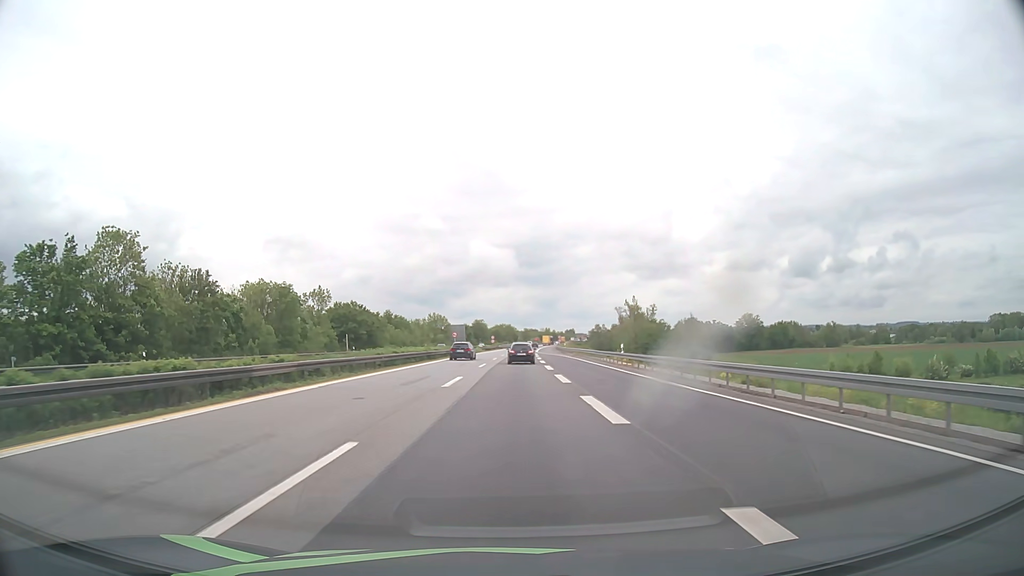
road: motorway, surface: asphalt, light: Day
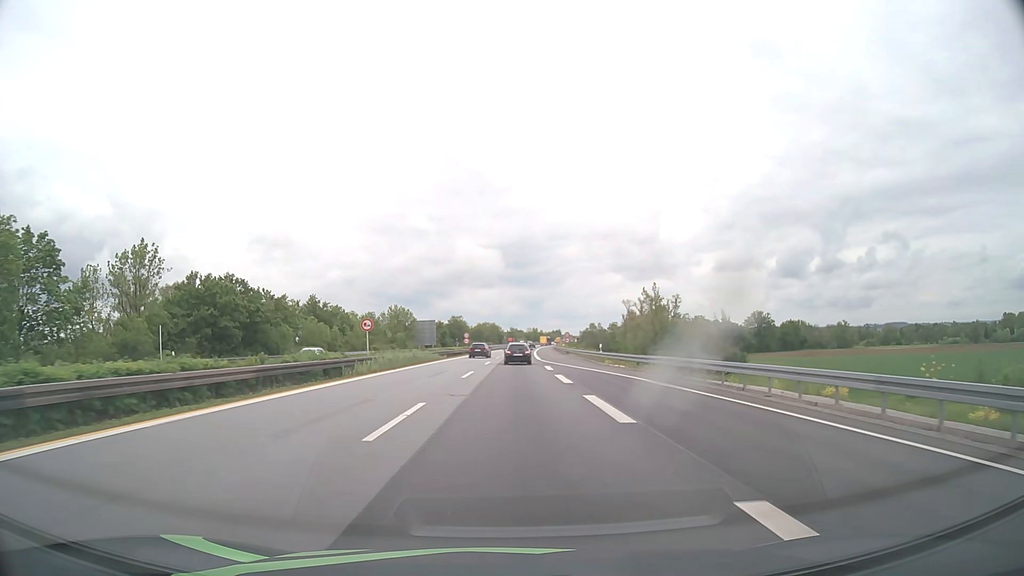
(+0.5, +48.0) m; +1°
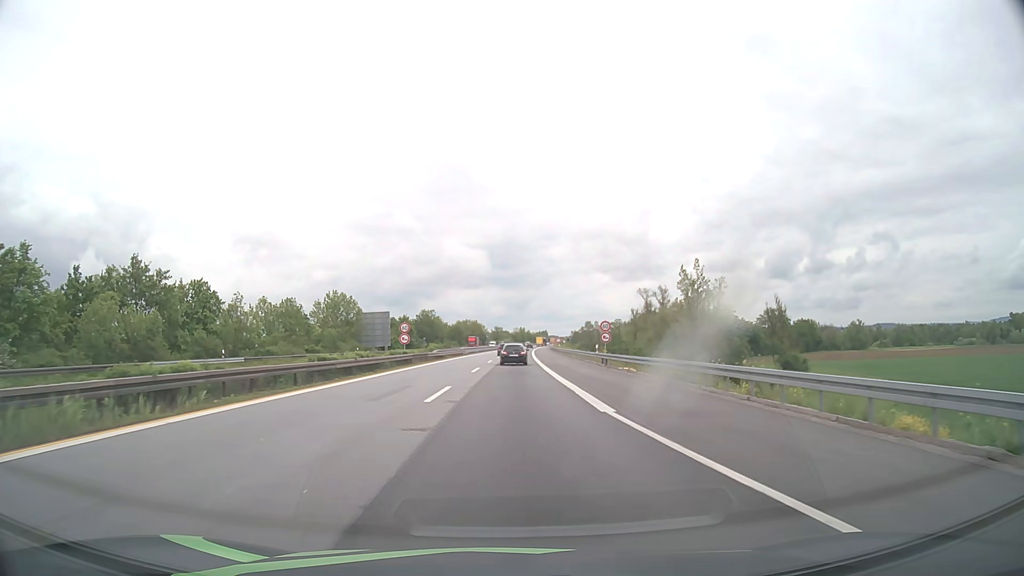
(+0.5, +47.4) m; +1°
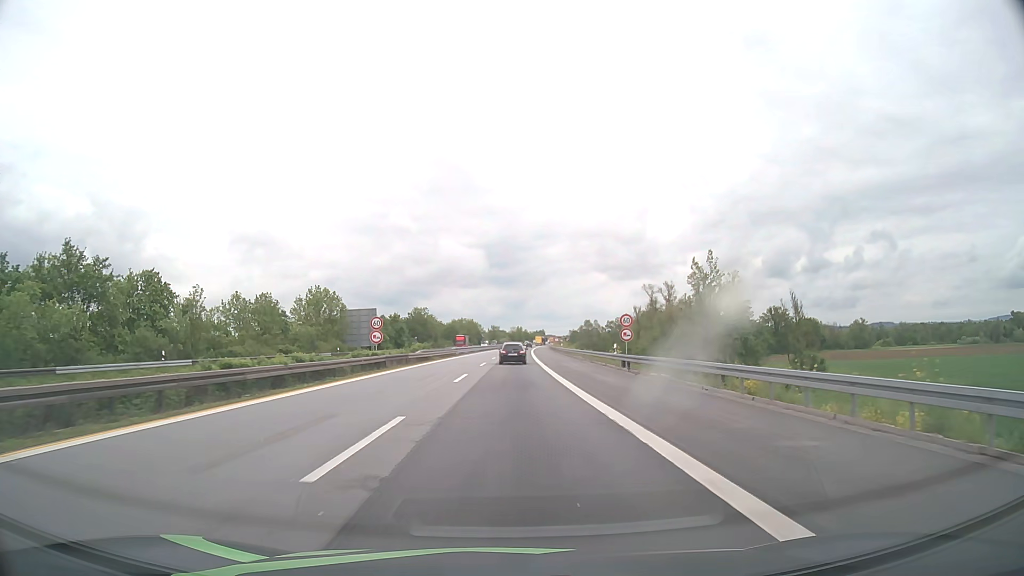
(0.0, +9.4) m; 0°
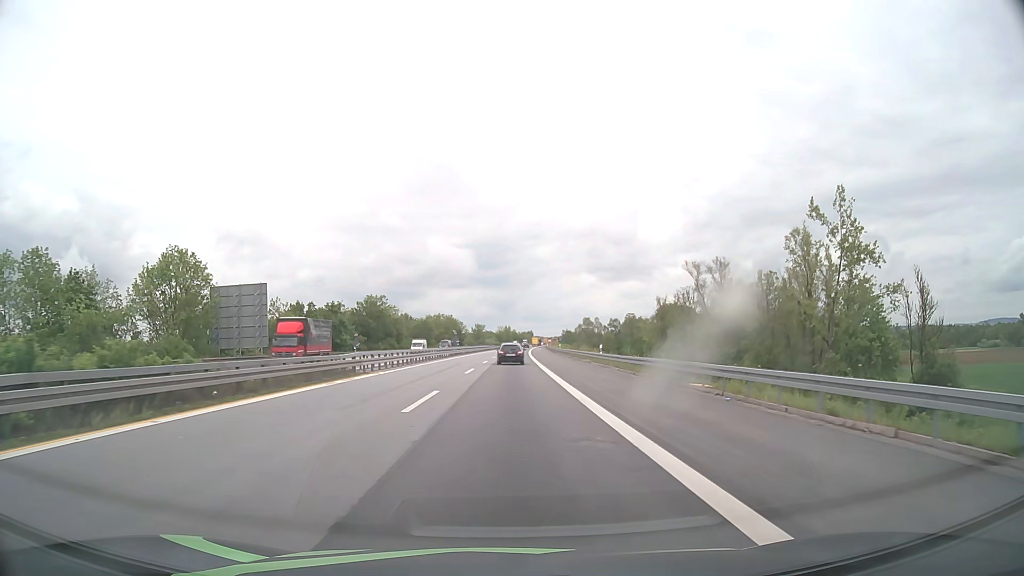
(+0.4, +47.2) m; +1°
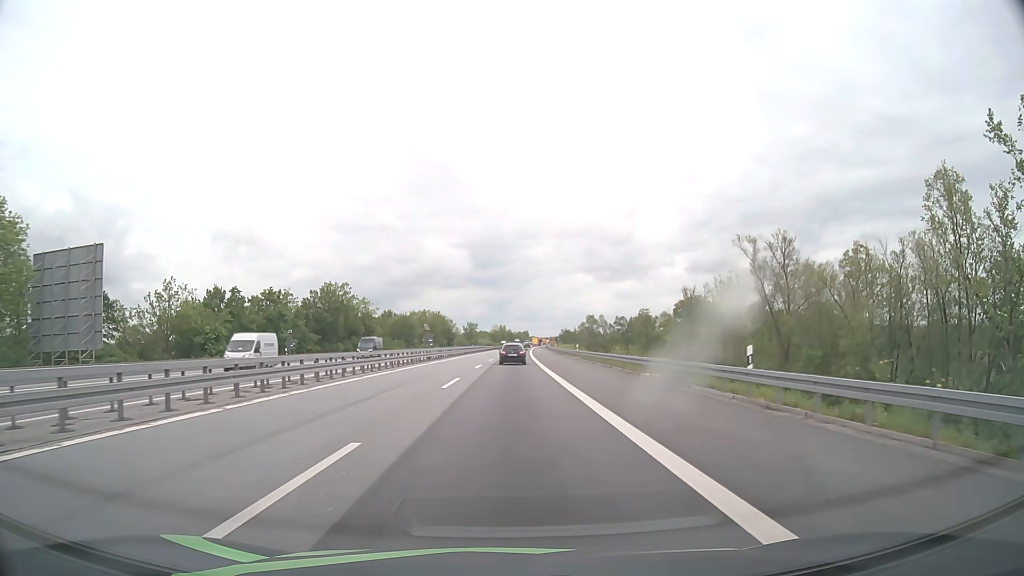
(+0.1, +28.2) m; 0°
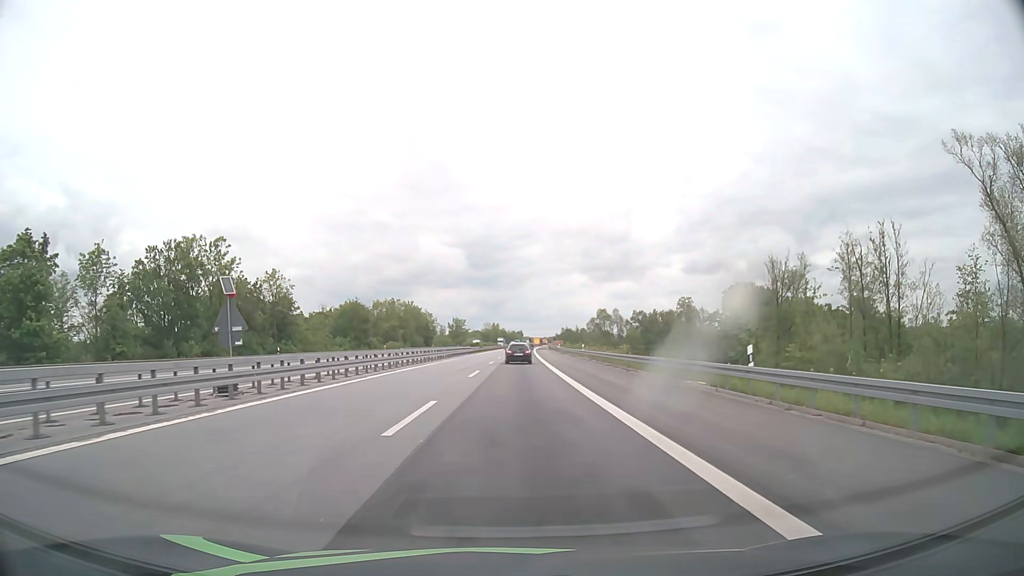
(+0.2, +47.2) m; 0°
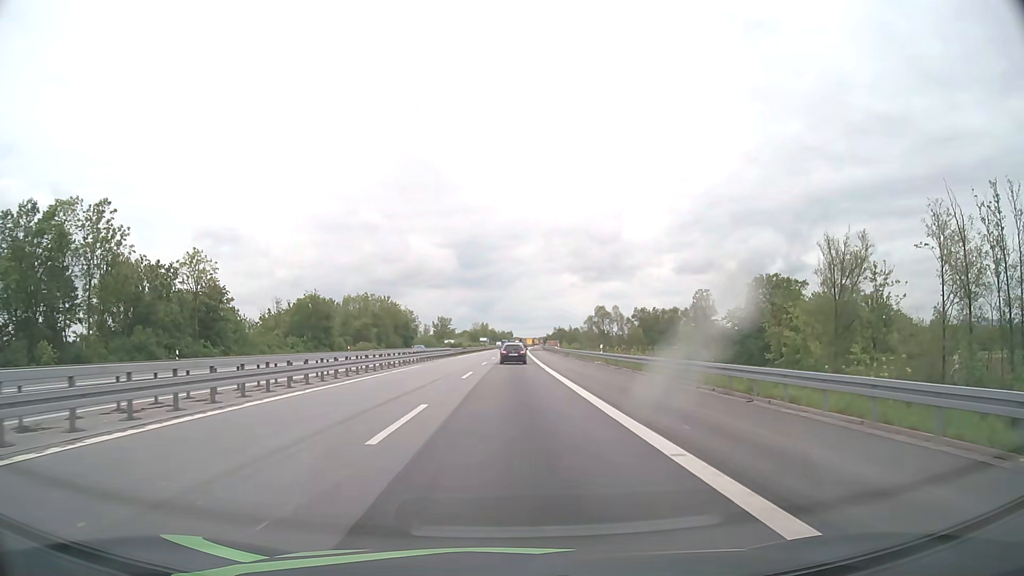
(+0.2, +18.9) m; +1°
(0, +10) (0, +20) (0, +30) (0, +40) (+1, +50) (+1, +60) (+1, +70) (+1, +80) (+1, +90) (+2, +100) m
